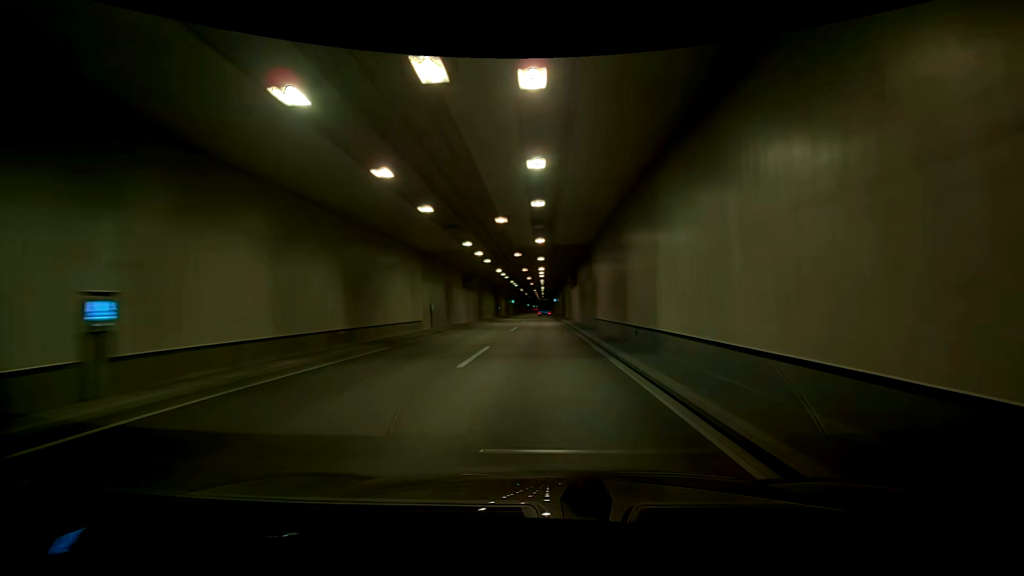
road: trunk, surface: asphalt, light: Day
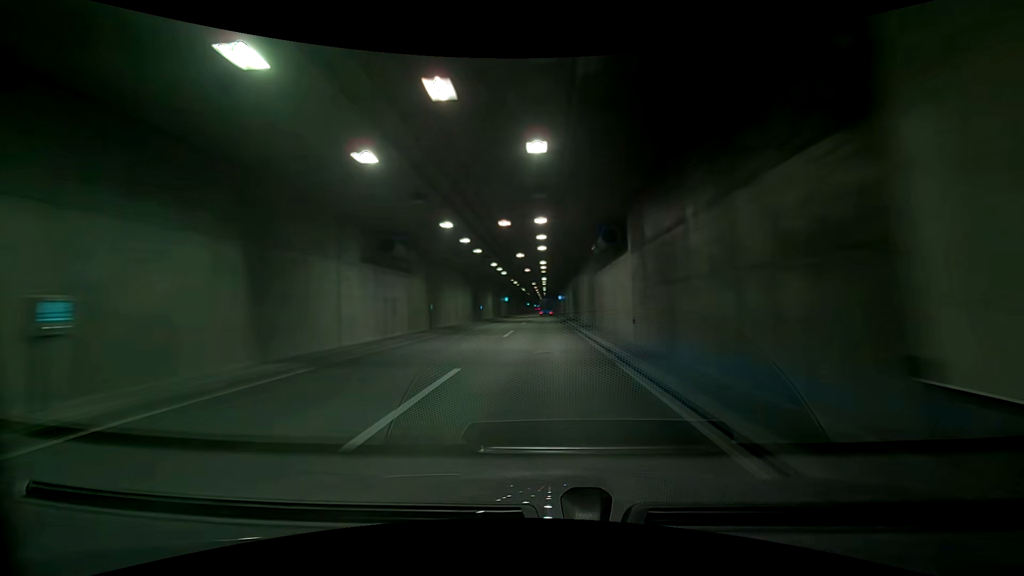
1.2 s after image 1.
(+0.5, +24.4) m; +2°
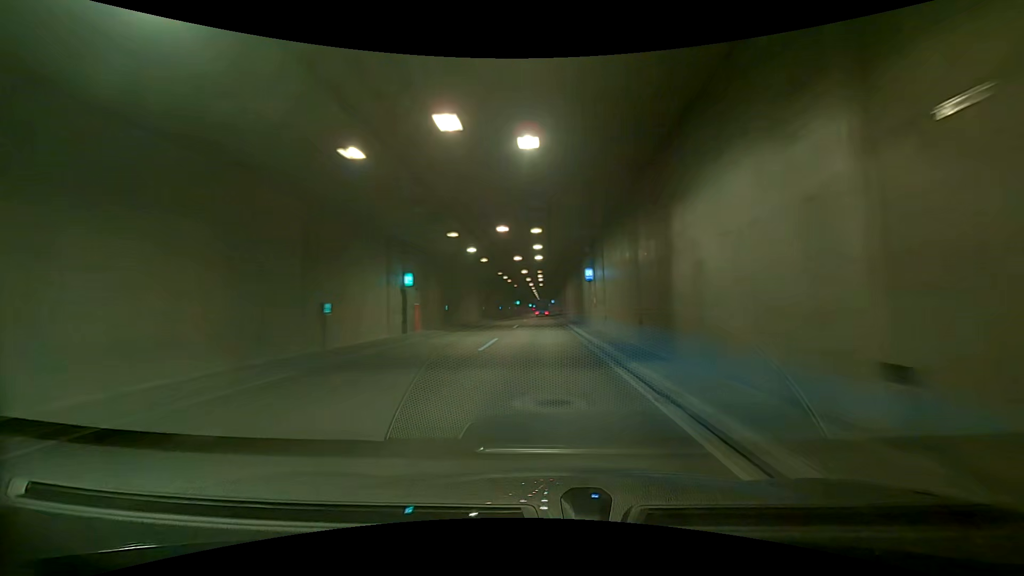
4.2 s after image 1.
(+2.3, +61.3) m; +3°
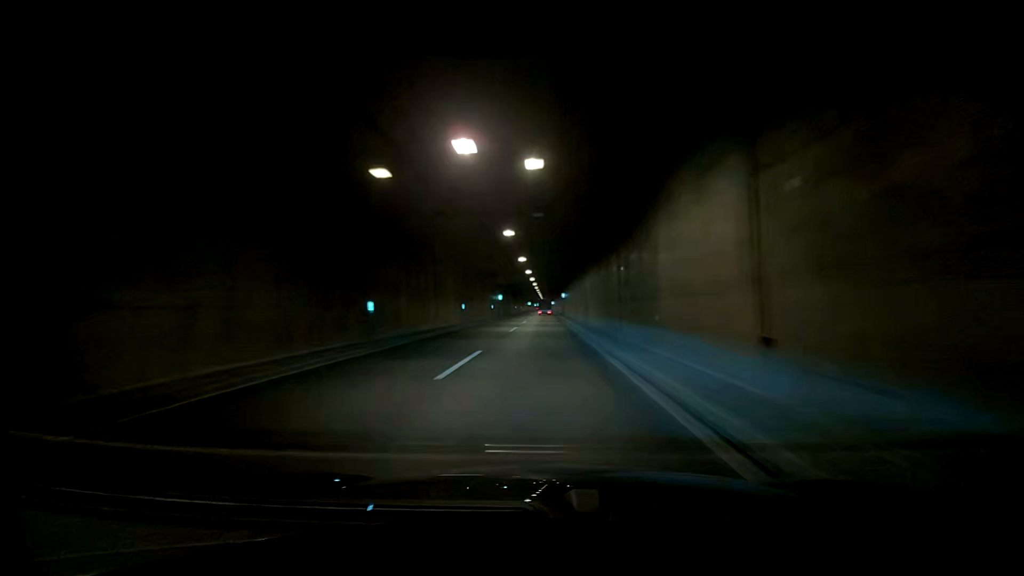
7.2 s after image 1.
(0.0, +61.5) m; 0°
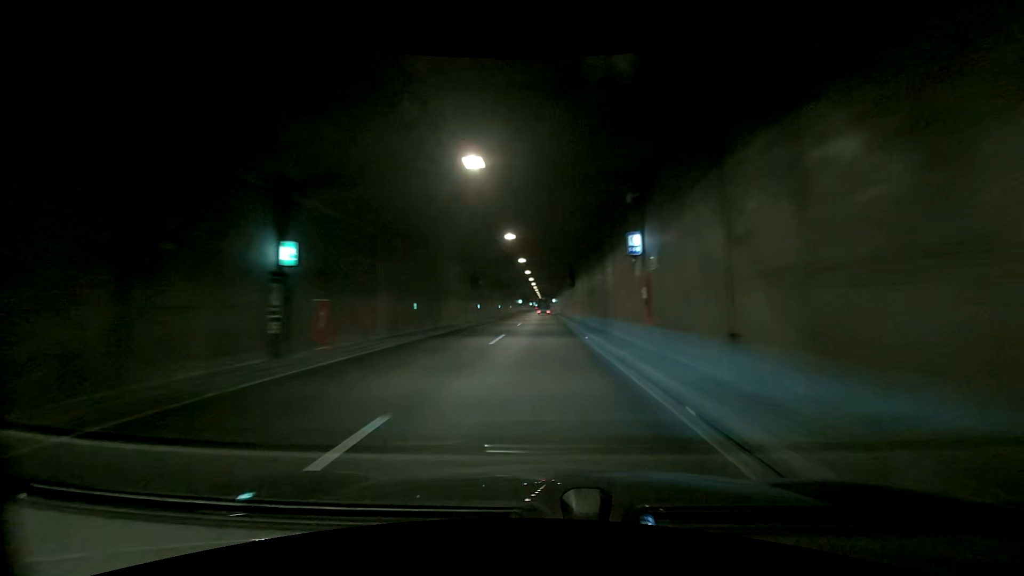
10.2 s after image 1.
(0.0, +61.5) m; 0°
